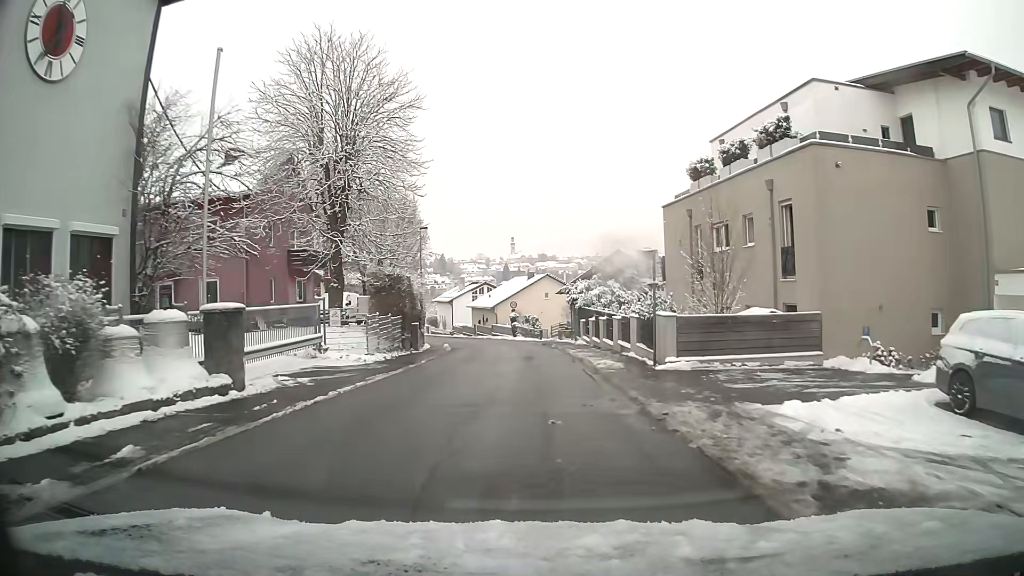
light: Day
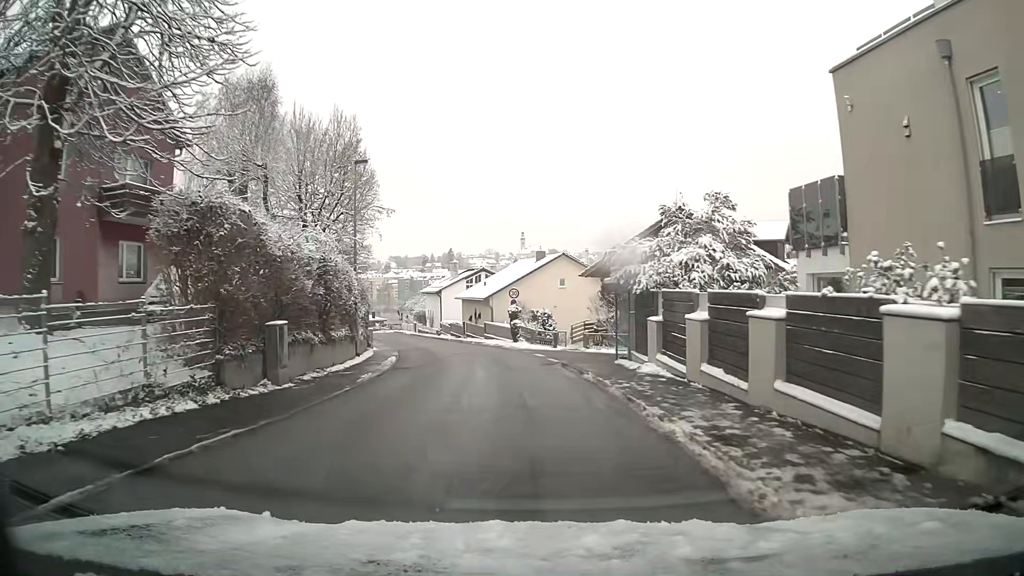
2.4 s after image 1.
(-0.1, +19.2) m; -1°
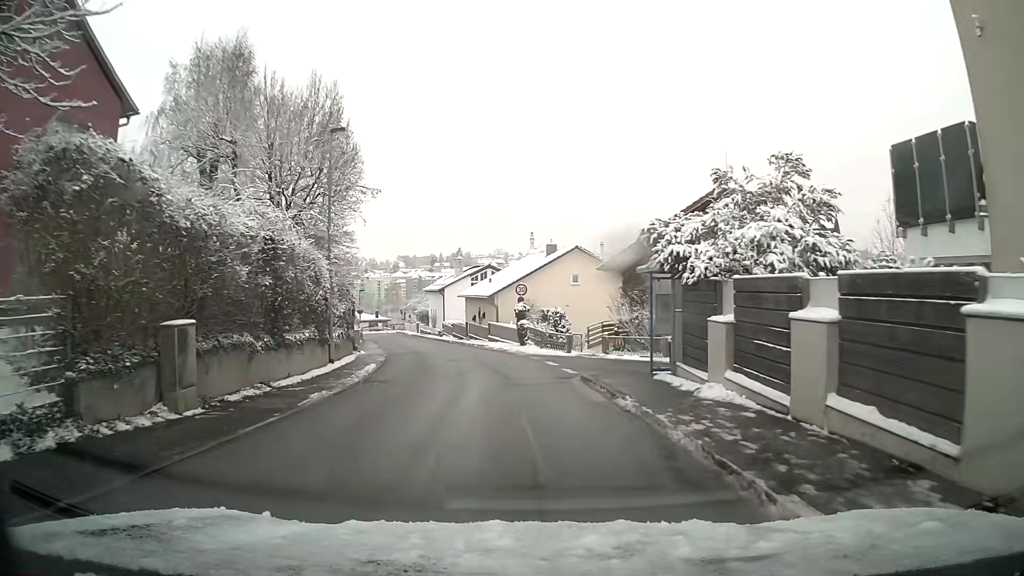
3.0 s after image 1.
(0.0, +4.8) m; -1°
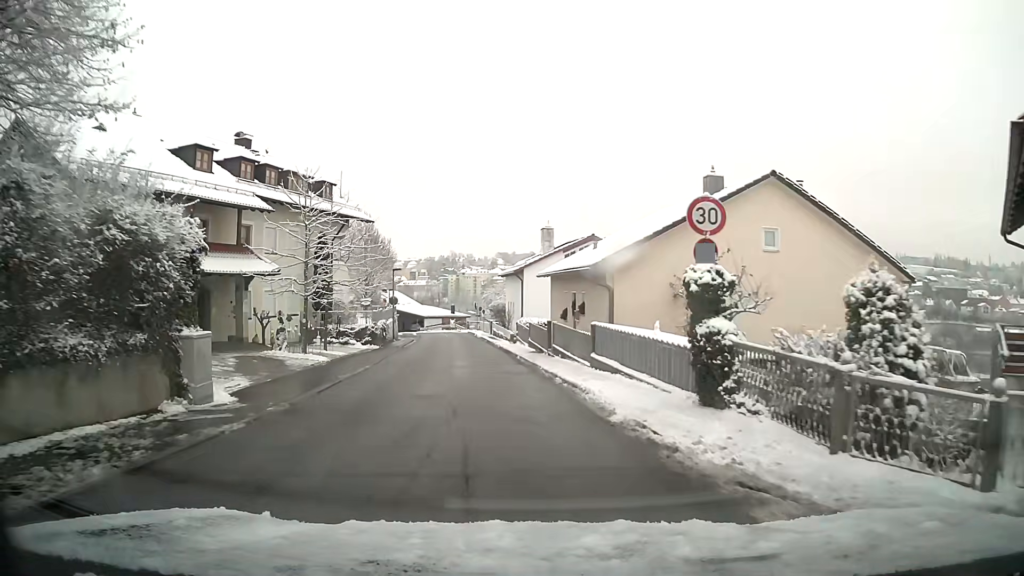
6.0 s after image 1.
(-1.5, +23.2) m; -9°
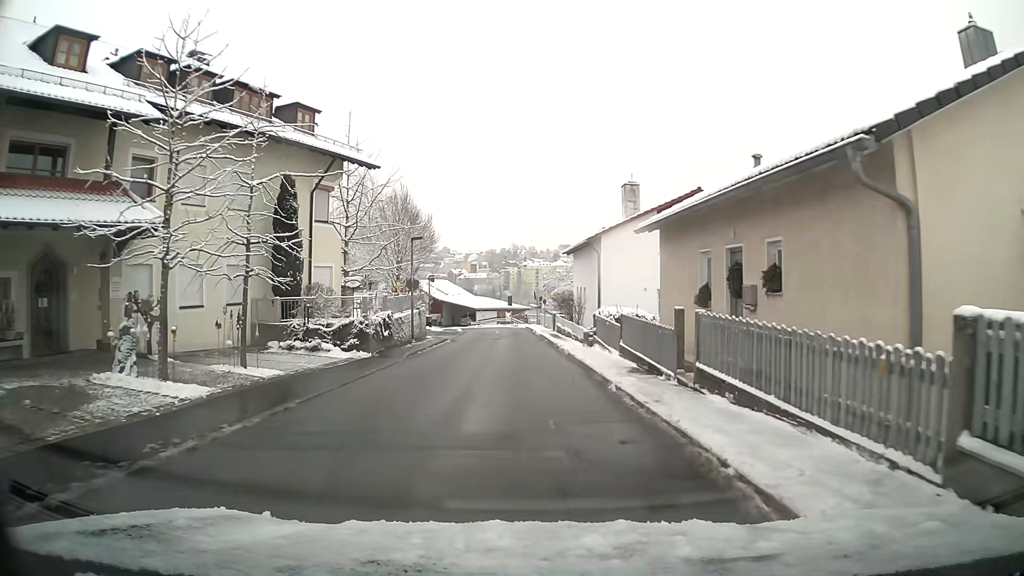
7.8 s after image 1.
(-0.7, +13.7) m; -5°
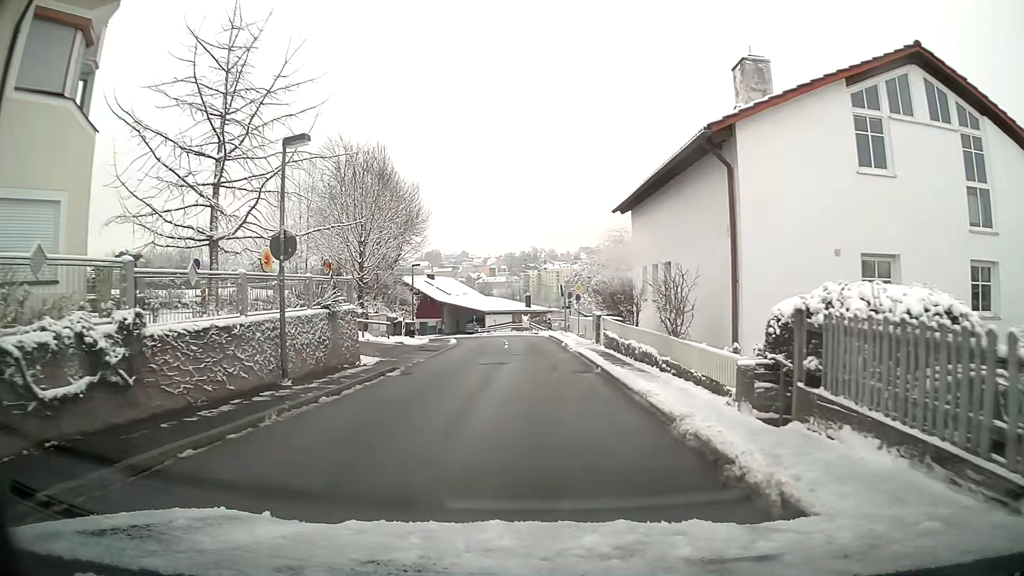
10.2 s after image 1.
(-0.3, +18.2) m; -2°
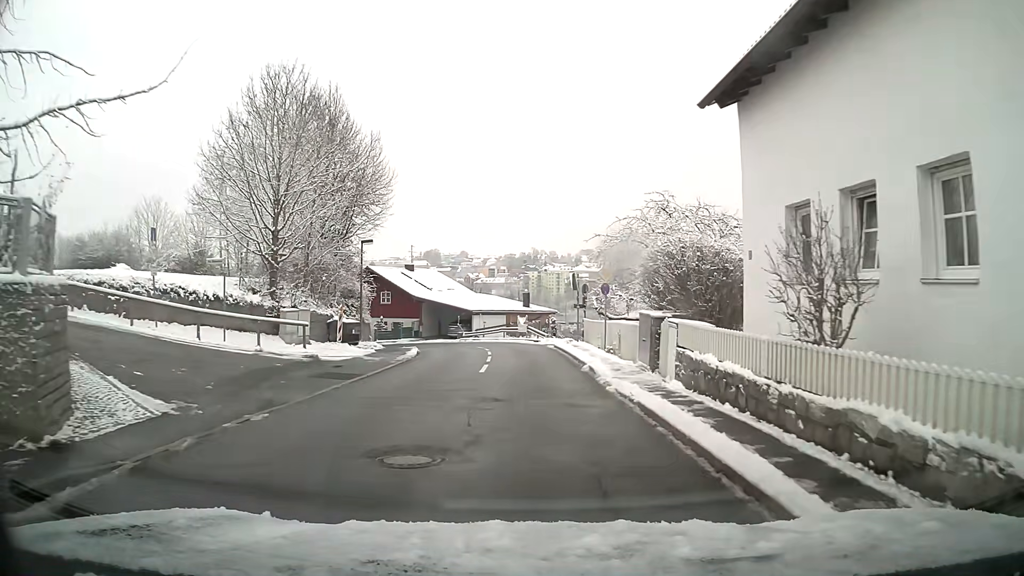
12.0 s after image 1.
(0.0, +13.4) m; 0°
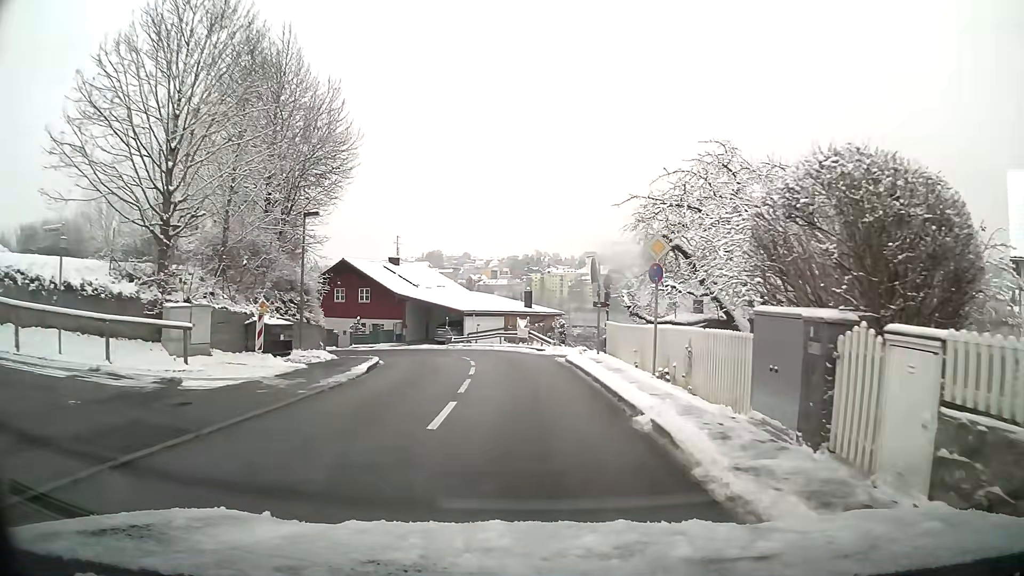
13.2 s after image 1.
(0.0, +8.6) m; 0°
